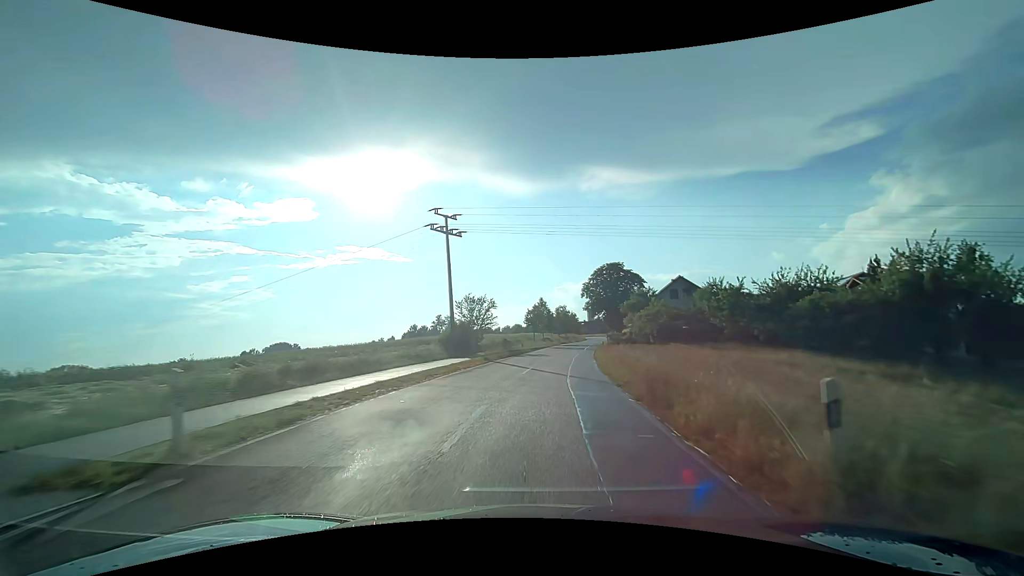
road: tertiary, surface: asphalt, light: Day
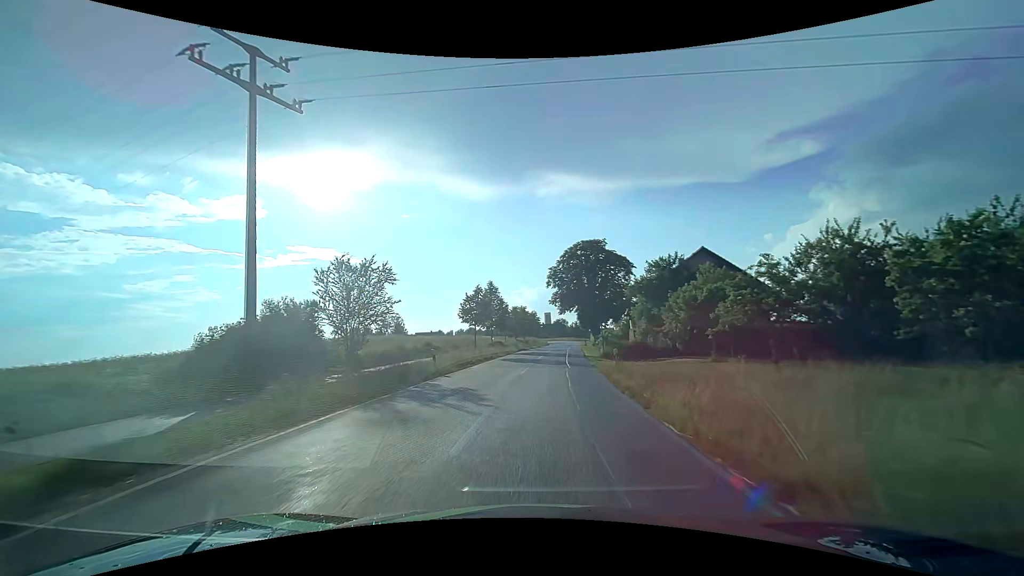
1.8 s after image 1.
(+1.3, +26.1) m; +5°
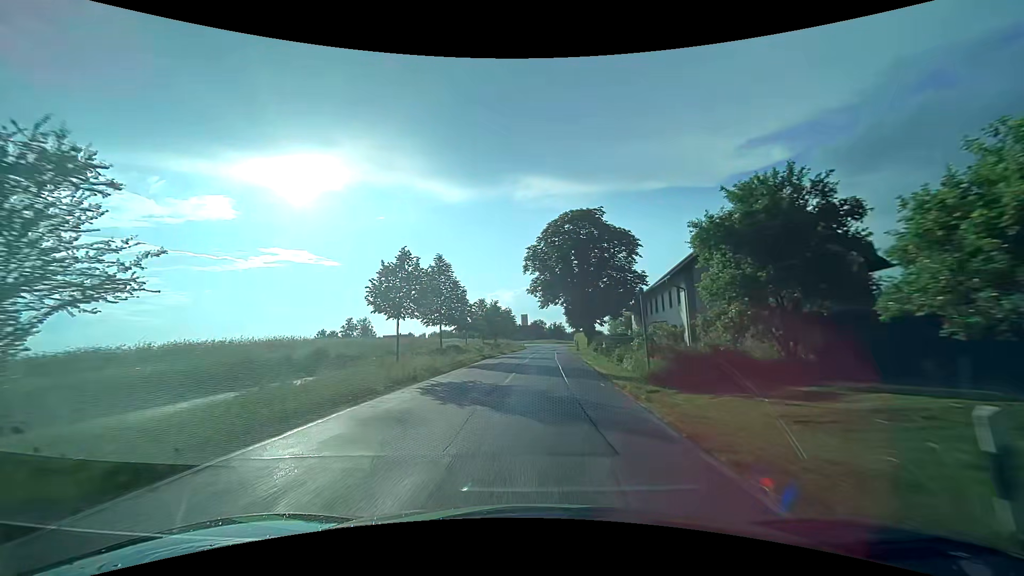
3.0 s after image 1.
(+0.4, +17.4) m; +3°
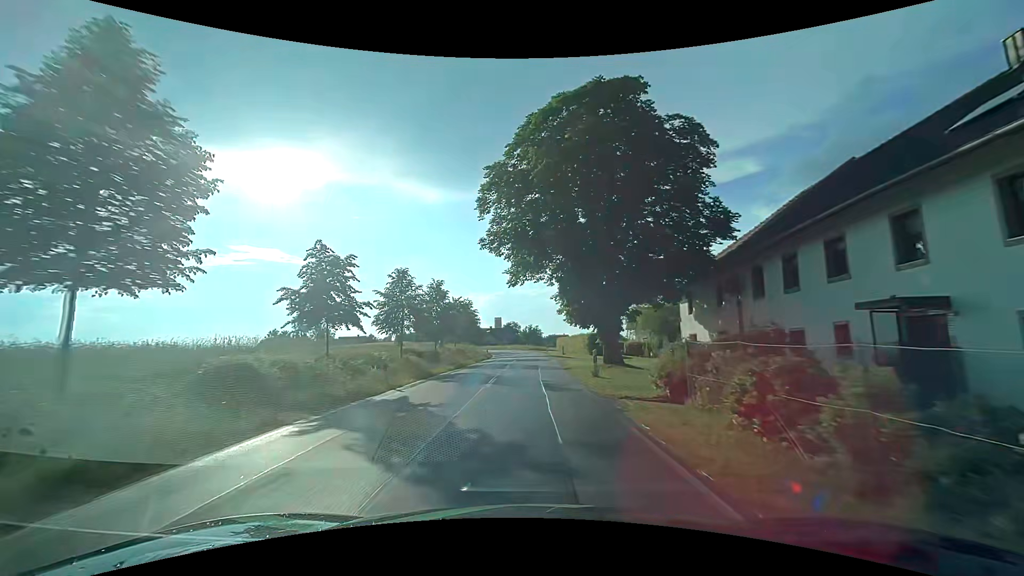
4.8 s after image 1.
(+0.7, +26.0) m; +3°
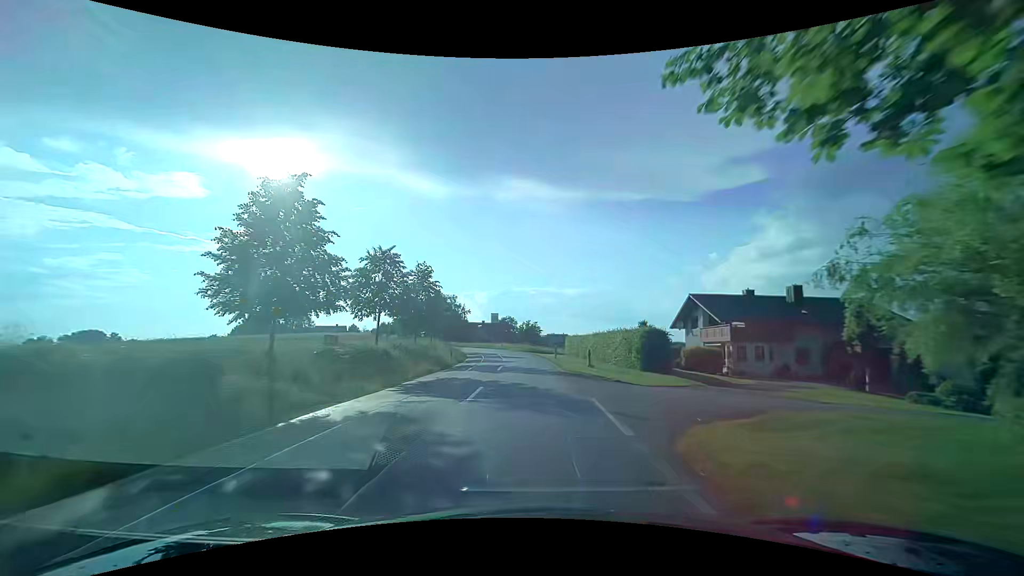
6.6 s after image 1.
(0.0, +25.8) m; 0°
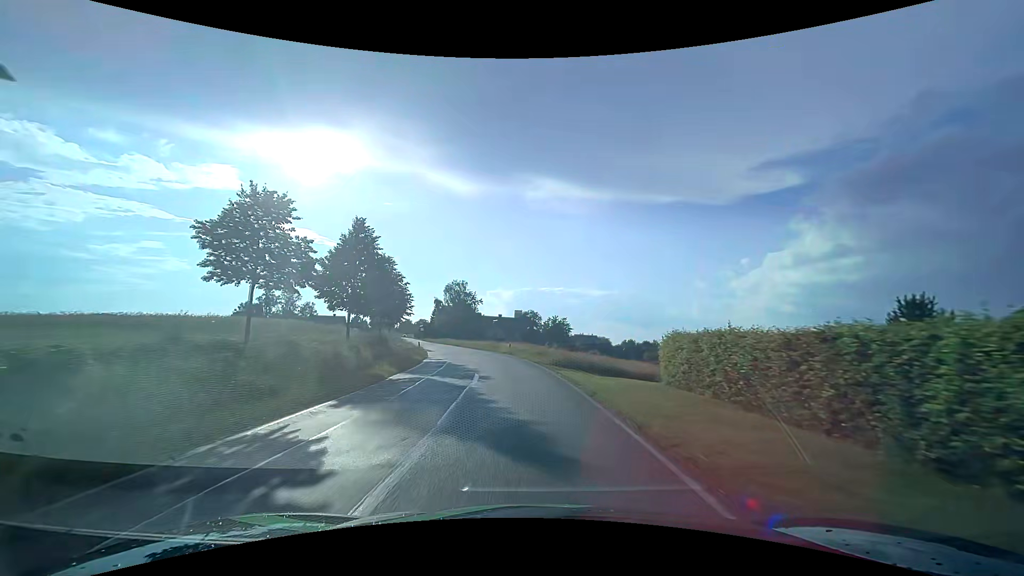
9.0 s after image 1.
(0.0, +34.2) m; -2°
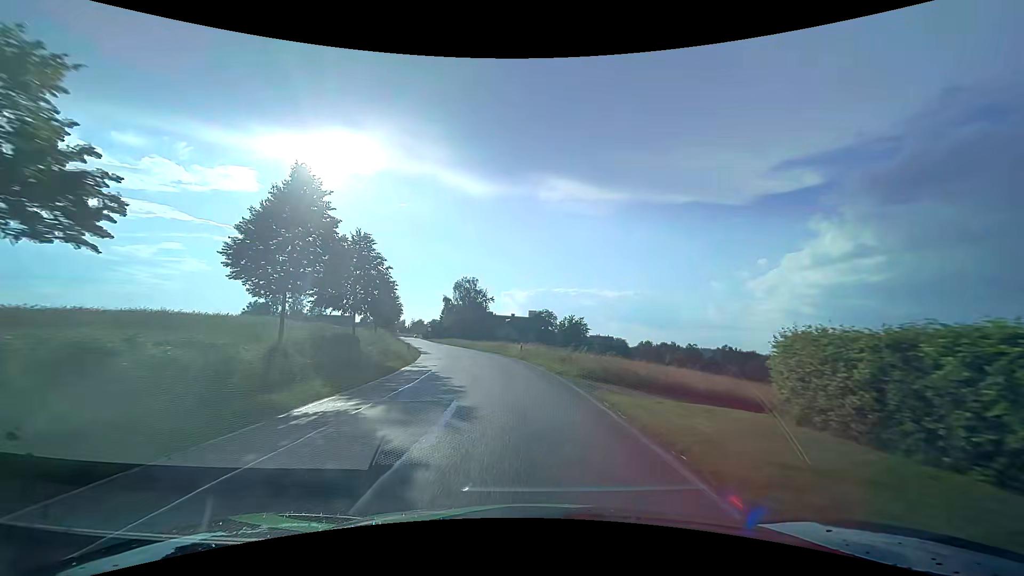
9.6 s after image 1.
(-0.1, +8.6) m; -1°
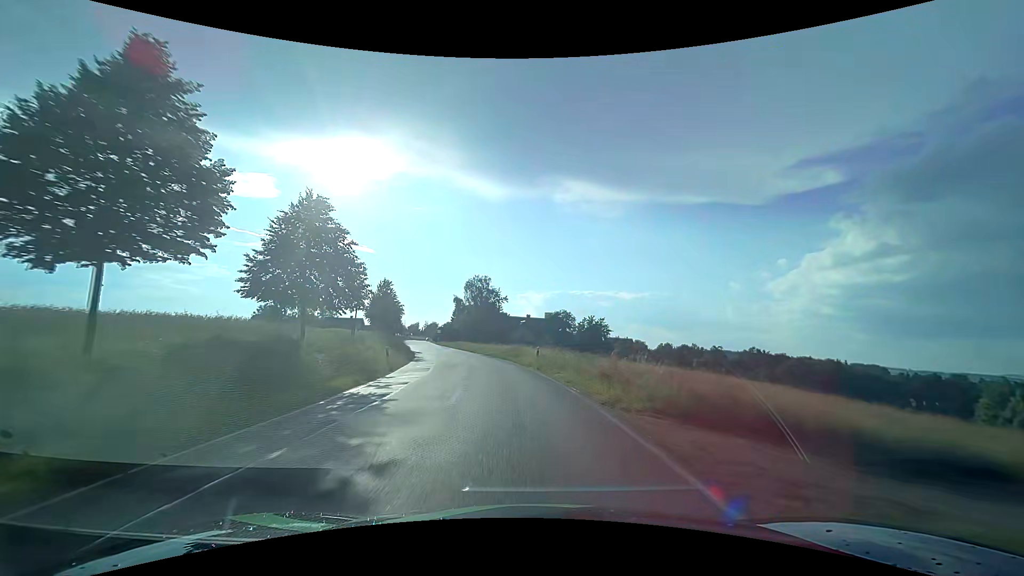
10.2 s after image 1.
(-0.2, +8.6) m; -2°
(0, +10) (-1, +20) (-2, +30) (-4, +40) (-6, +49) (-9, +59) (-12, +69) (-14, +78) (-17, +88) (-20, +98) m
